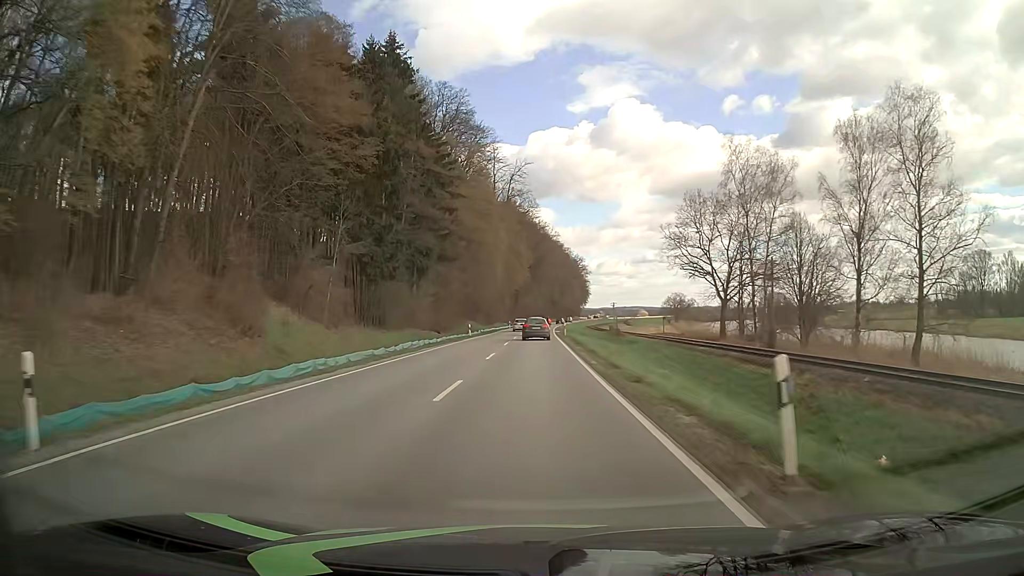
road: secondary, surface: asphalt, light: Day
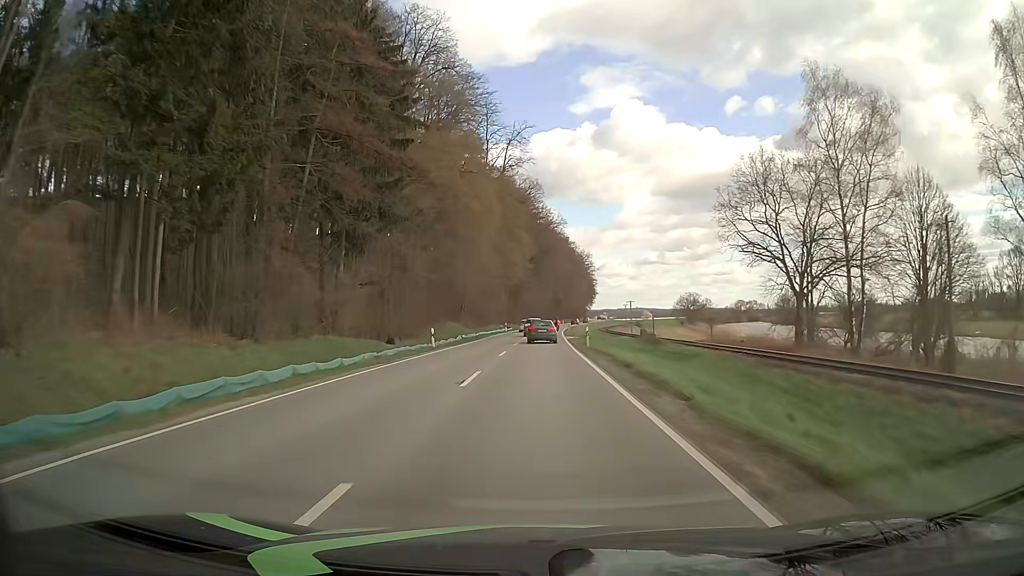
(-0.1, +21.3) m; 0°
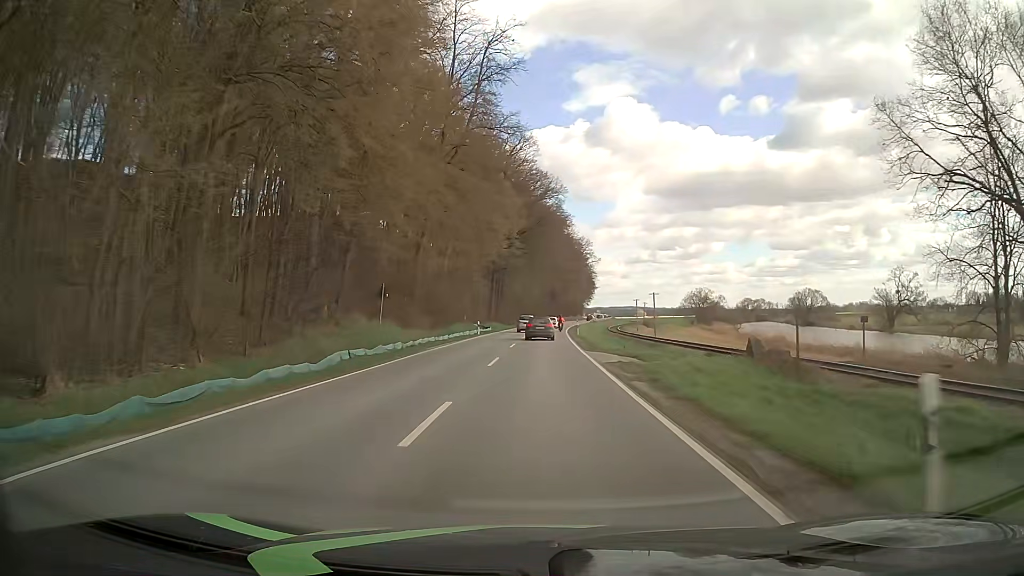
(+0.2, +30.4) m; +1°
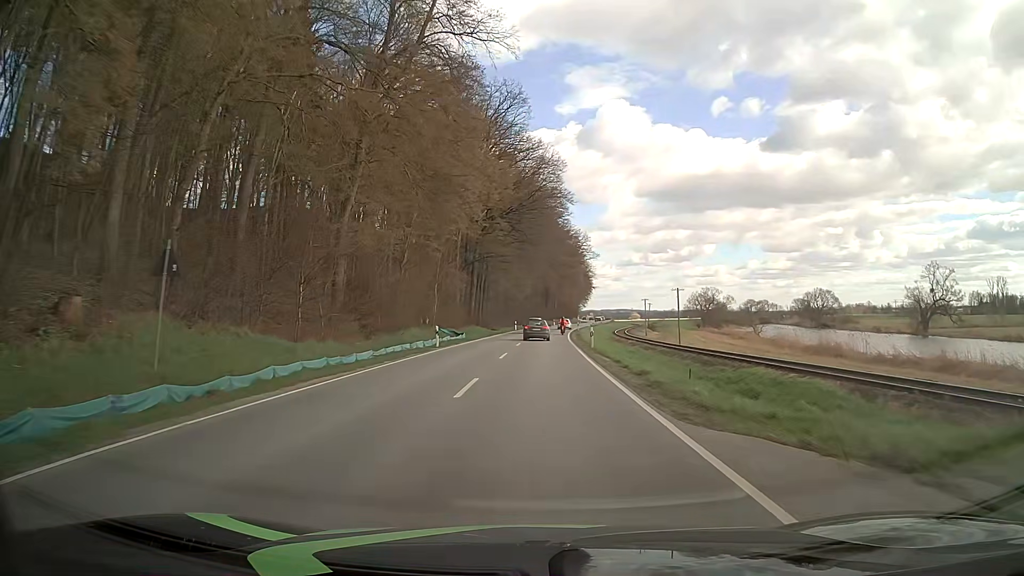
(0.0, +19.1) m; +1°
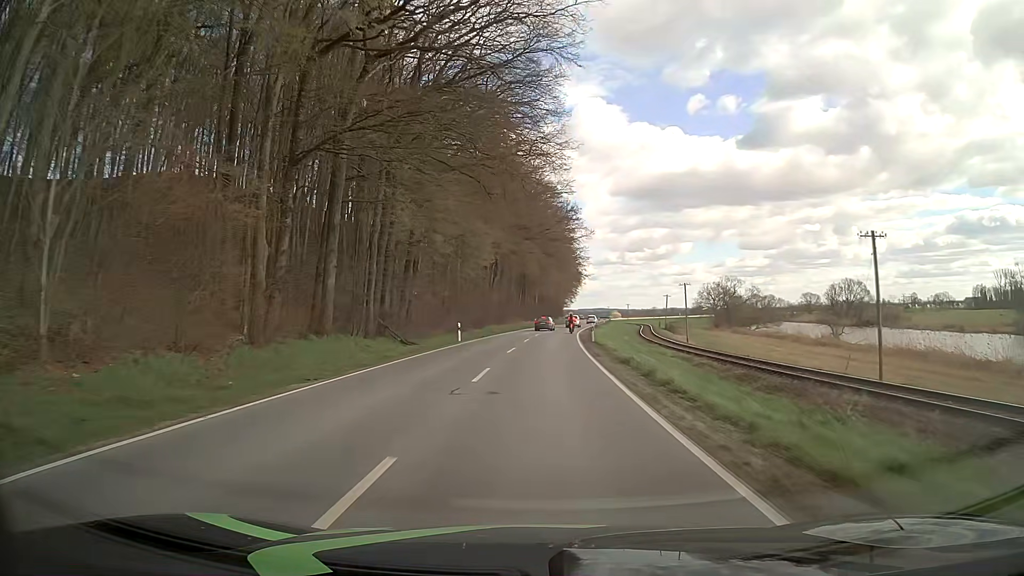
(+0.5, +44.7) m; +2°
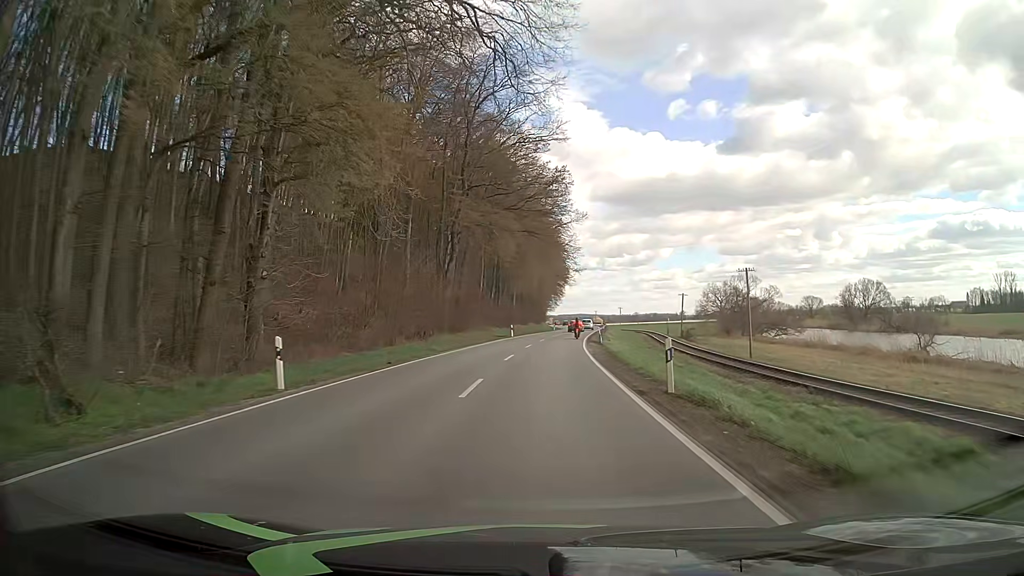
(+0.3, +26.4) m; +1°
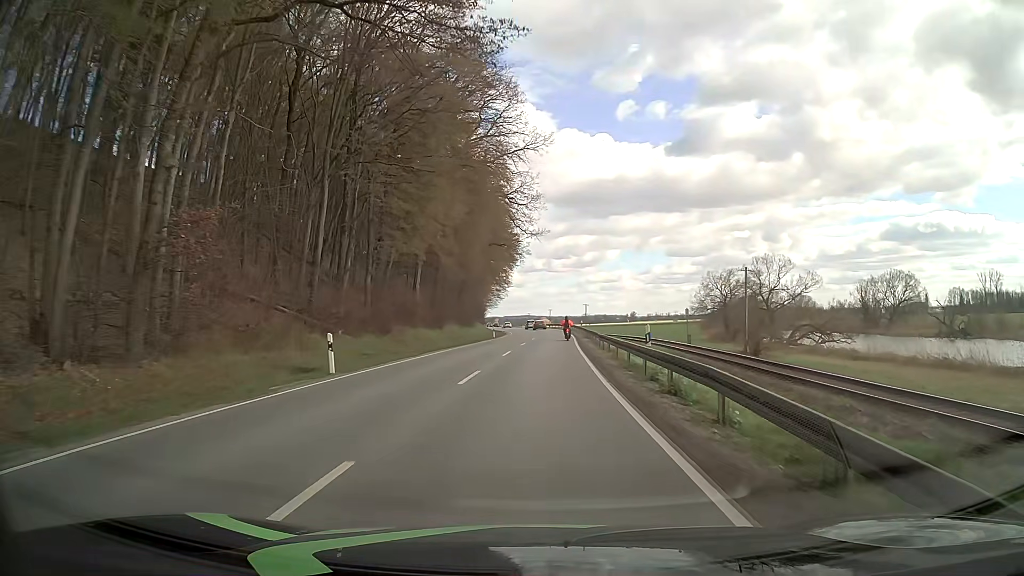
(+1.9, +45.2) m; +5°
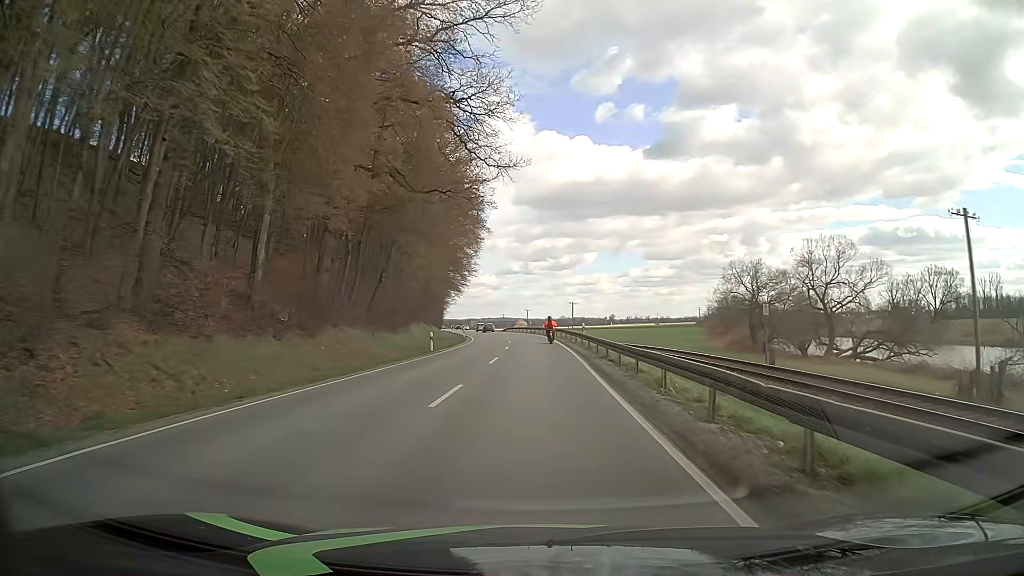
(+0.6, +27.5) m; +2°
(0, +10) (0, +20) (0, +30) (0, +40) (0, +50) (-1, +60) (-2, +70) (-3, +80) (-4, +90) (-6, +100) m
